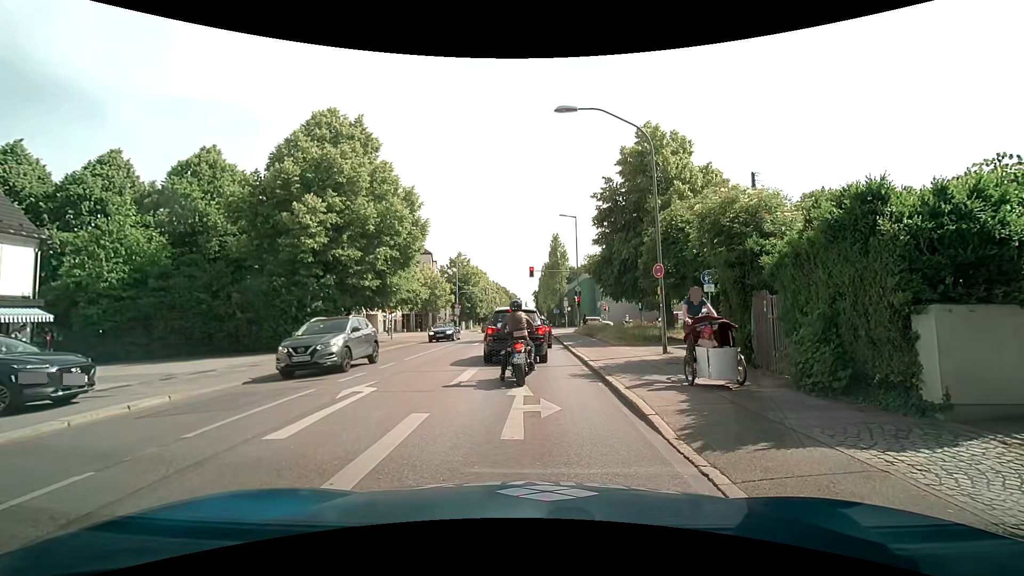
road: secondary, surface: asphalt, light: Day
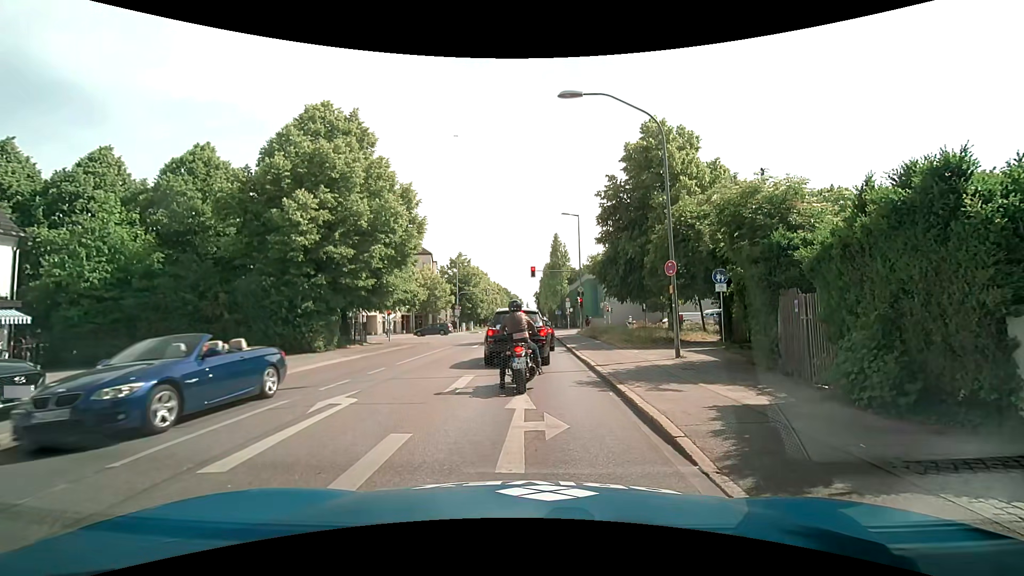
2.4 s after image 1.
(0.0, +1.1) m; 0°
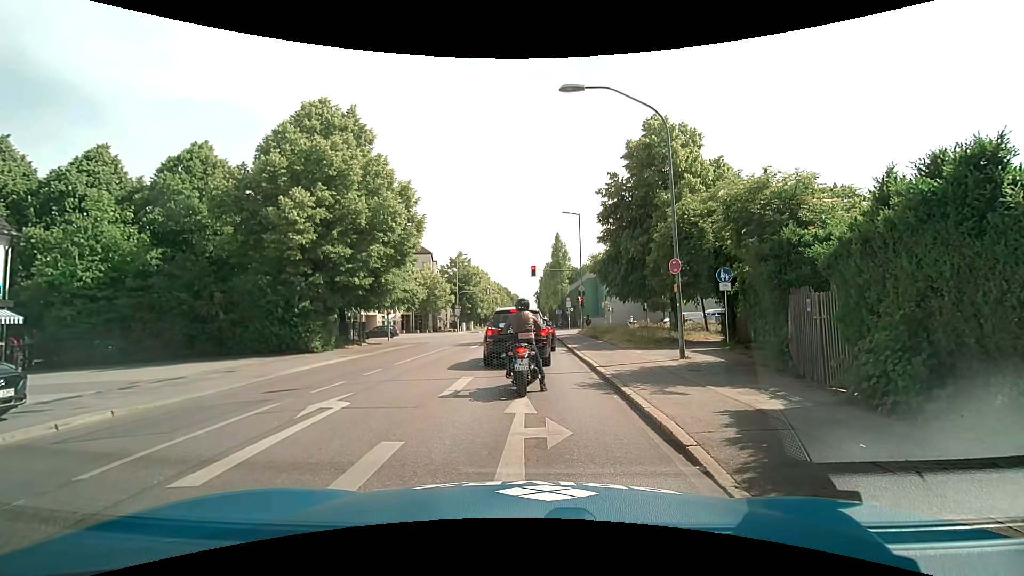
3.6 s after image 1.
(0.0, +0.4) m; 0°
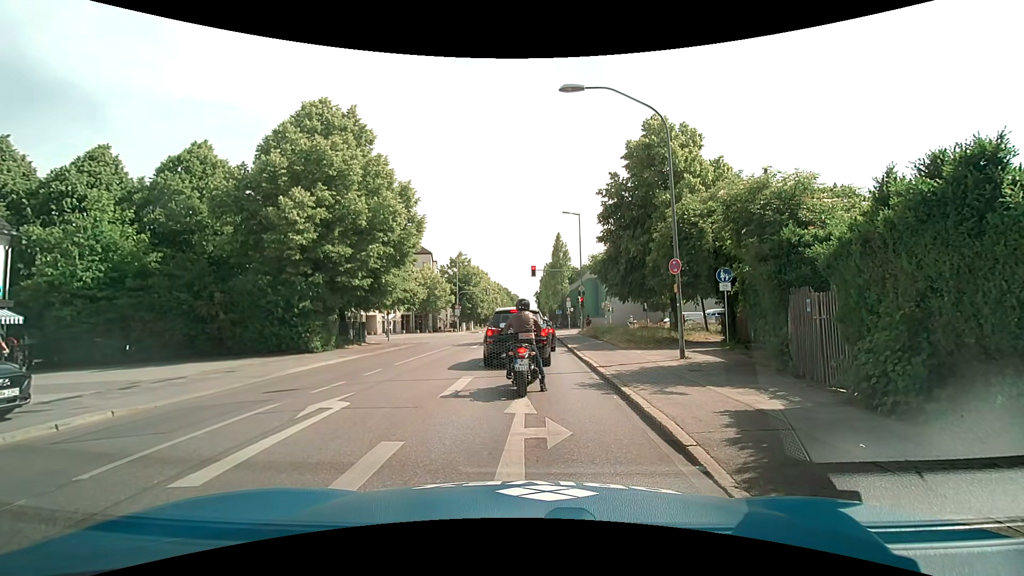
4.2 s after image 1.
(0.0, 0.0) m; 0°
